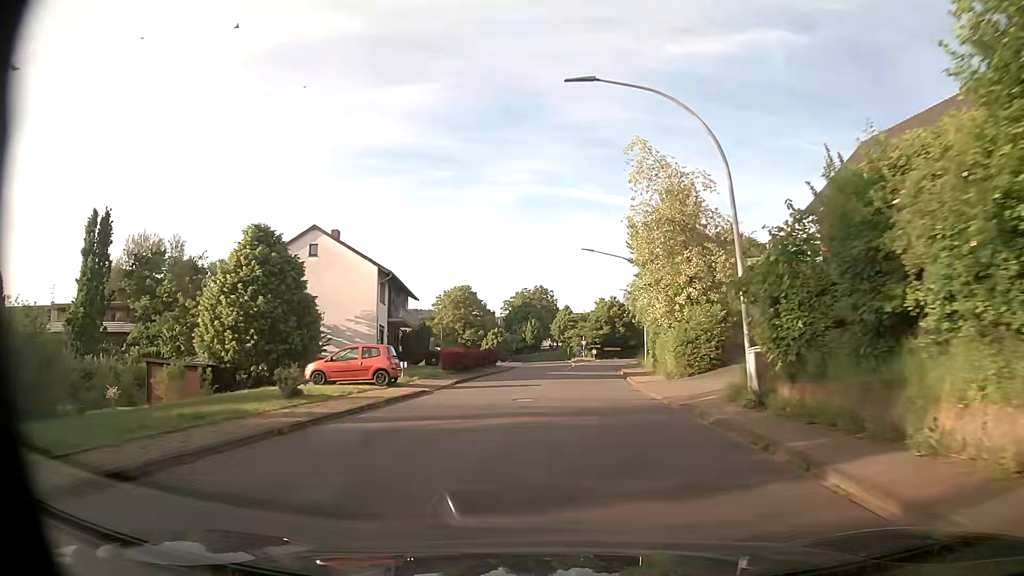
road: tertiary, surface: asphalt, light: Day
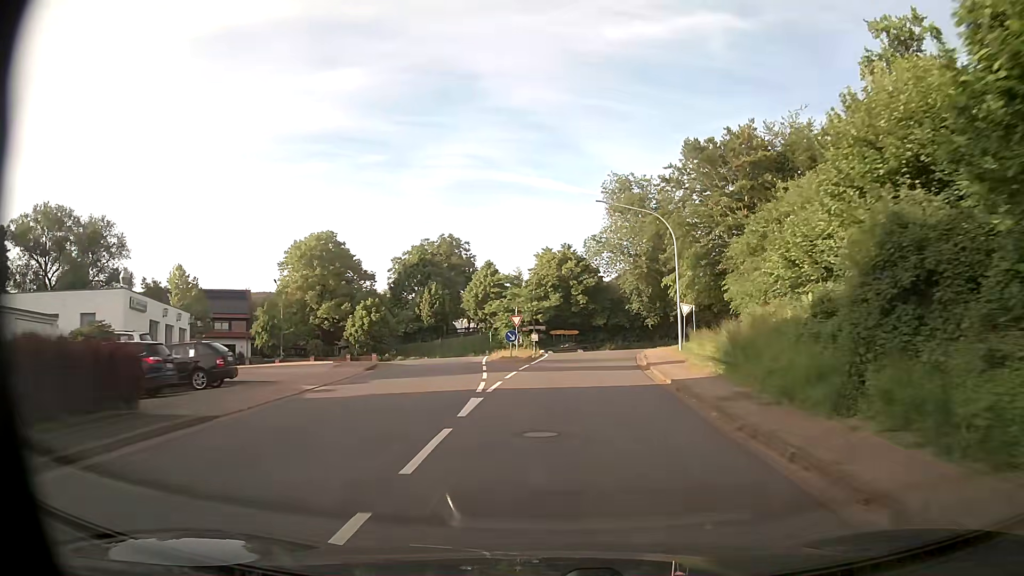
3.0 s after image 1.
(+2.1, +42.7) m; +5°
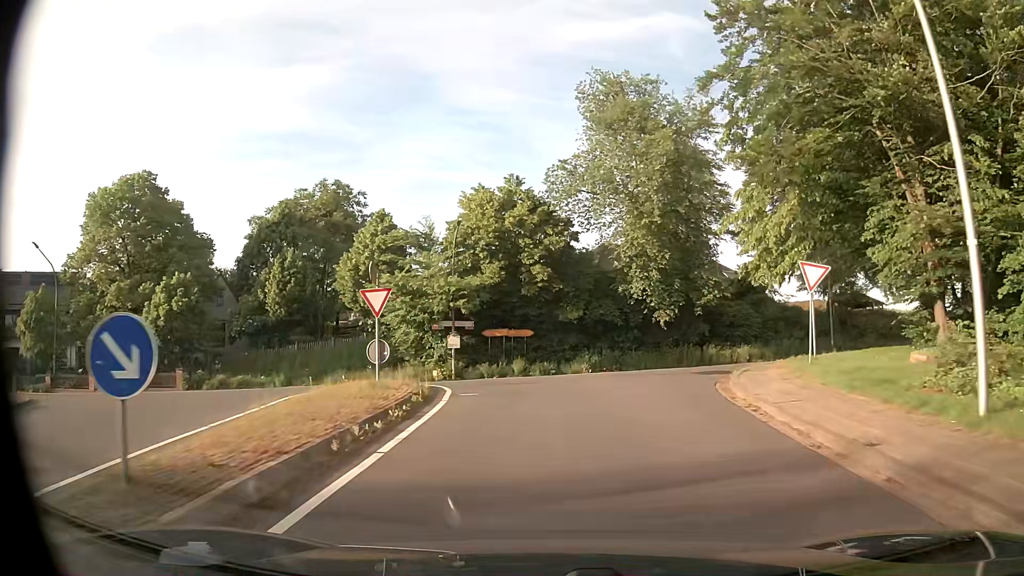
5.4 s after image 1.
(+1.0, +27.1) m; +4°
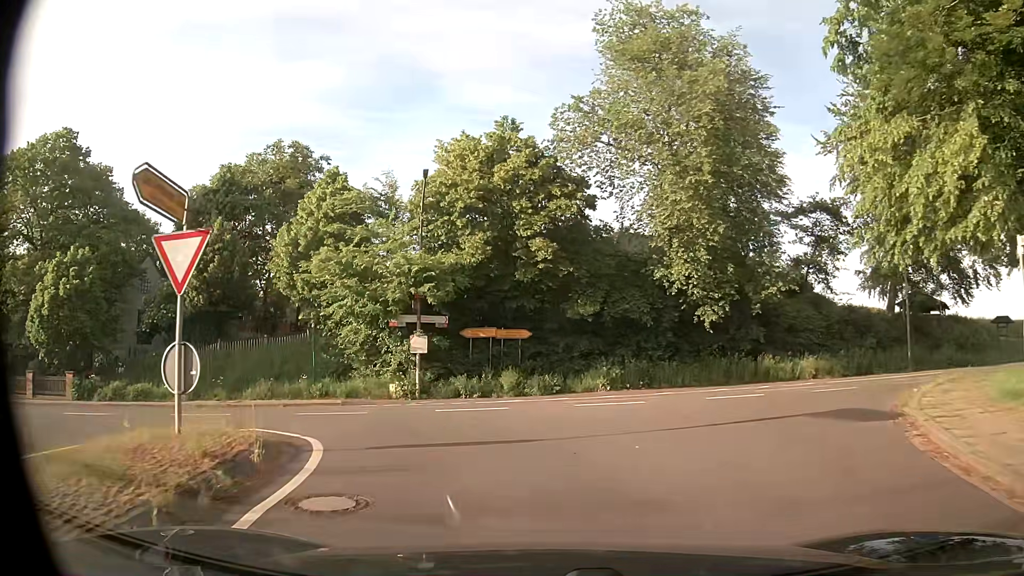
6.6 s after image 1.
(0.0, +9.5) m; 0°
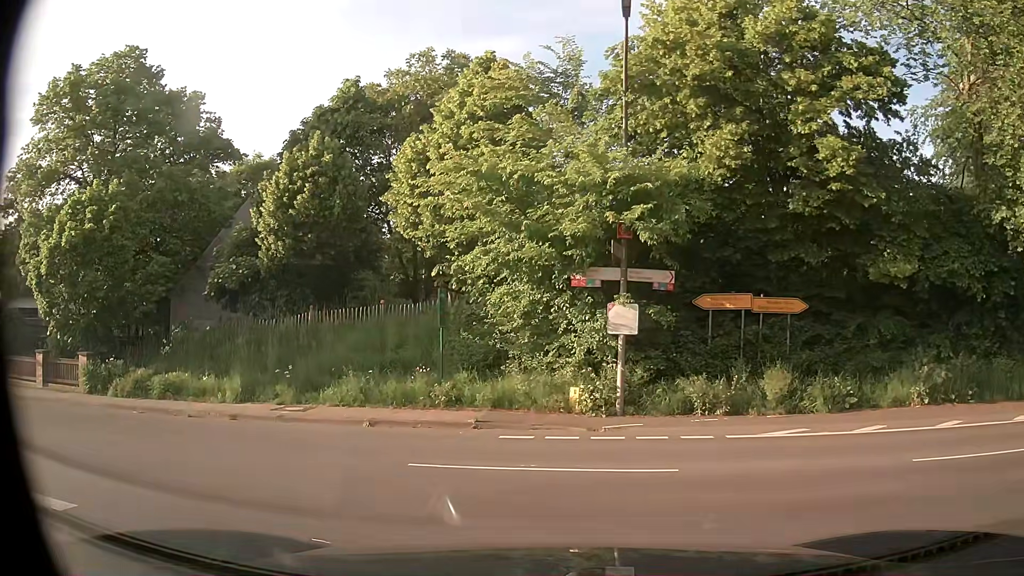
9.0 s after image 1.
(-1.1, +9.8) m; -16°
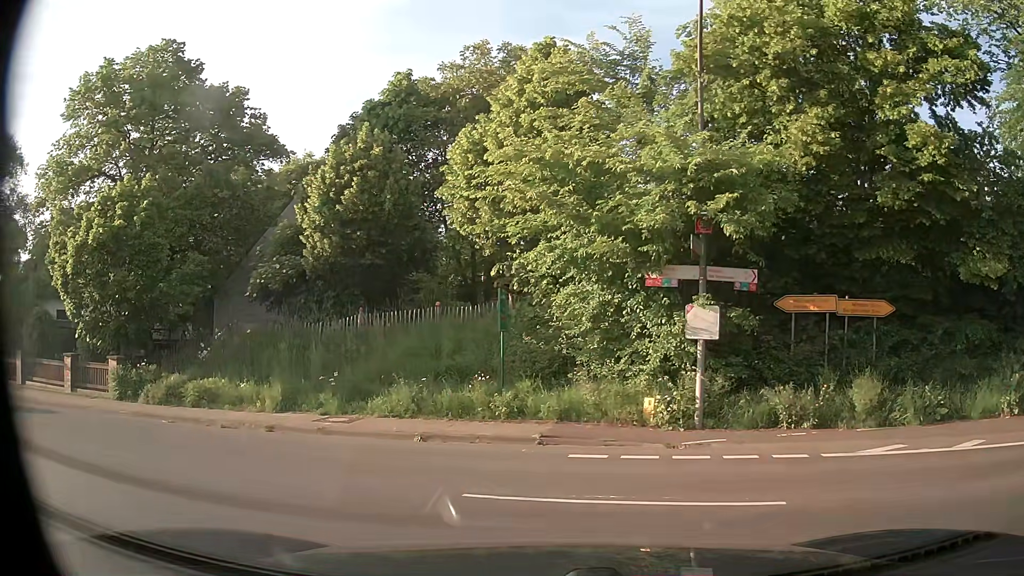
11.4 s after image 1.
(0.0, +1.4) m; -7°
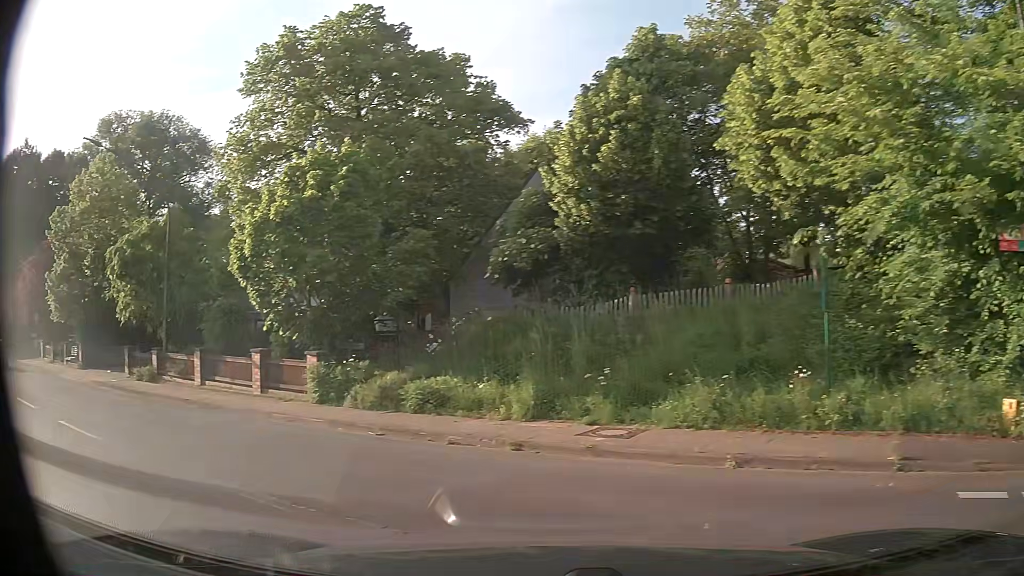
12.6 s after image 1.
(-0.6, +3.6) m; -21°
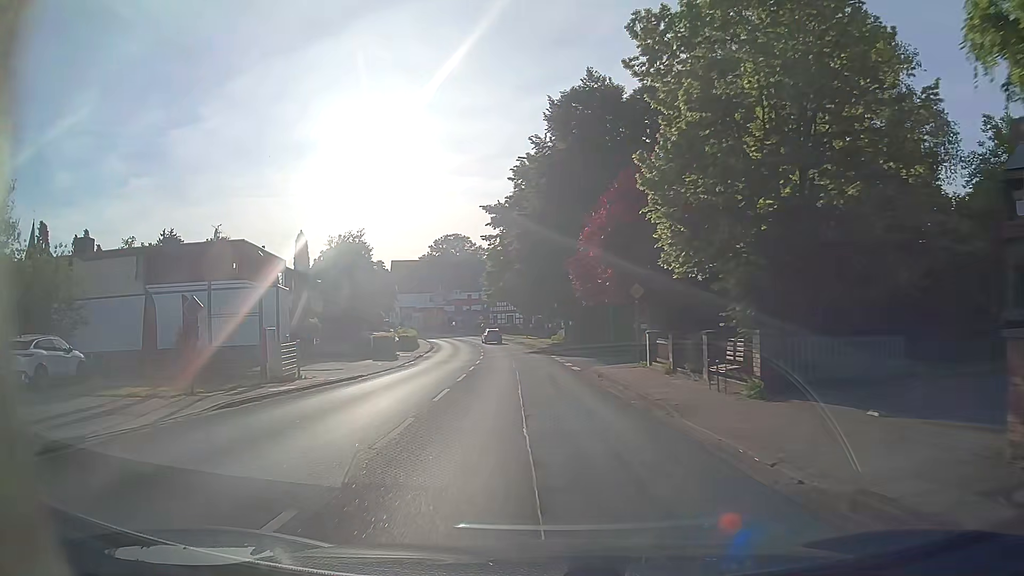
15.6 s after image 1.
(-12.7, +16.4) m; -55°
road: secondary
(0, +10) (-1, +20) (-1, +30) (-2, +40) (-3, +50) (-4, +60) (-5, +70) (-7, +80) (-10, +89) (-12, +99) m
